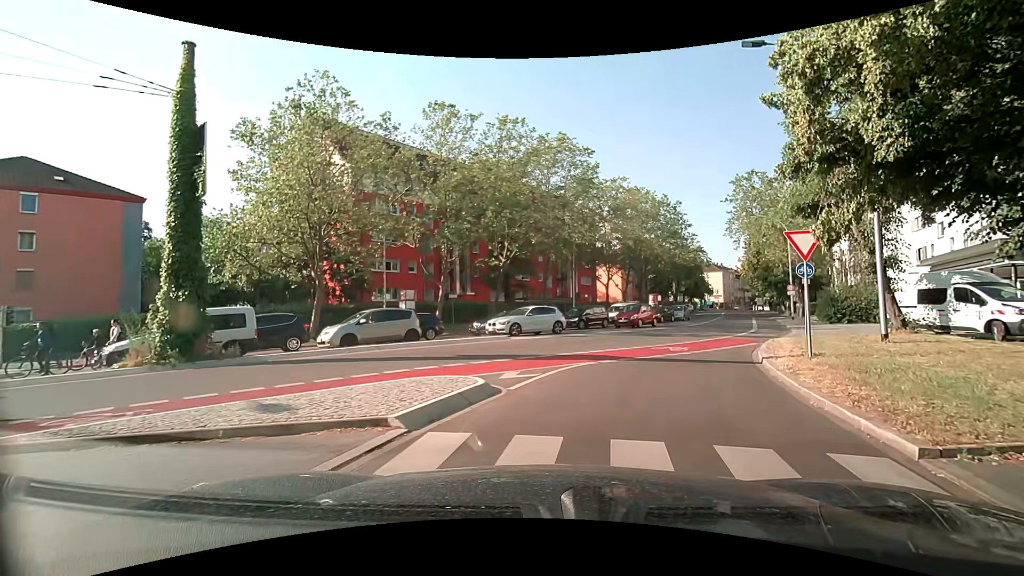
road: secondary_link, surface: asphalt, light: Day
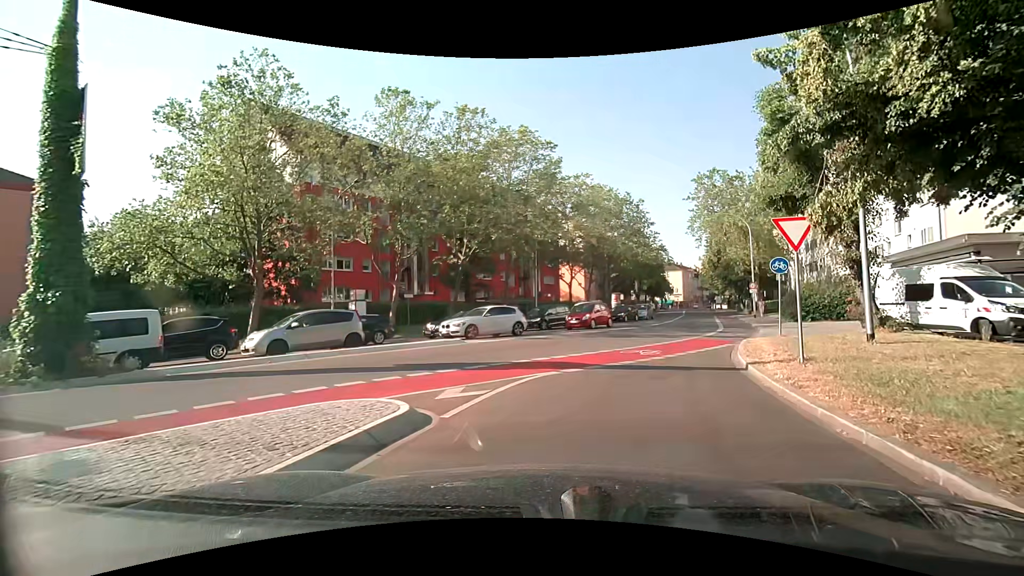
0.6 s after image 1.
(+0.1, +2.0) m; +5°
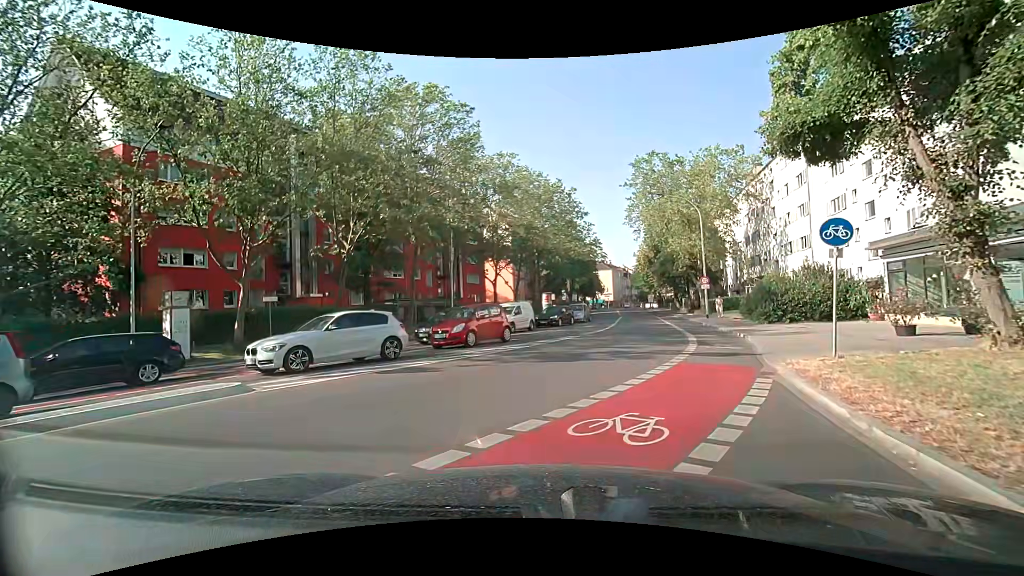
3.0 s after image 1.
(+0.8, +9.0) m; +6°
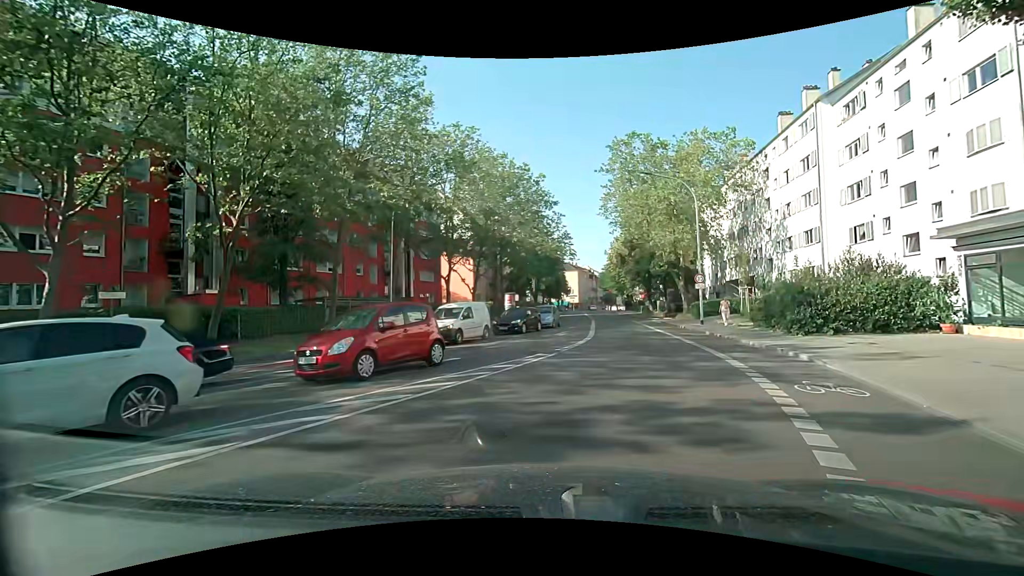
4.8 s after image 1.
(+0.2, +7.6) m; +6°
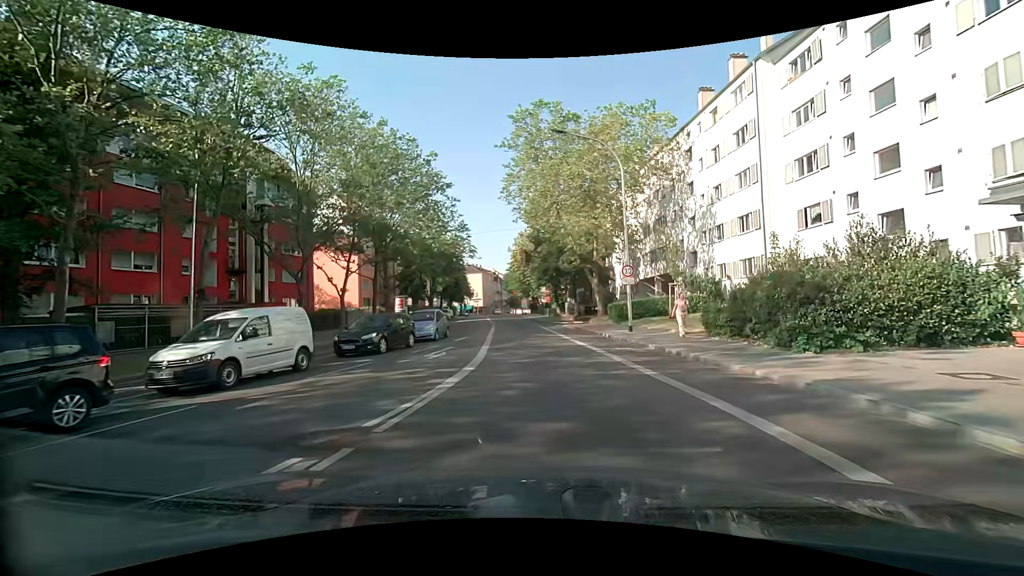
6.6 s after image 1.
(+0.9, +9.1) m; +11°
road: secondary
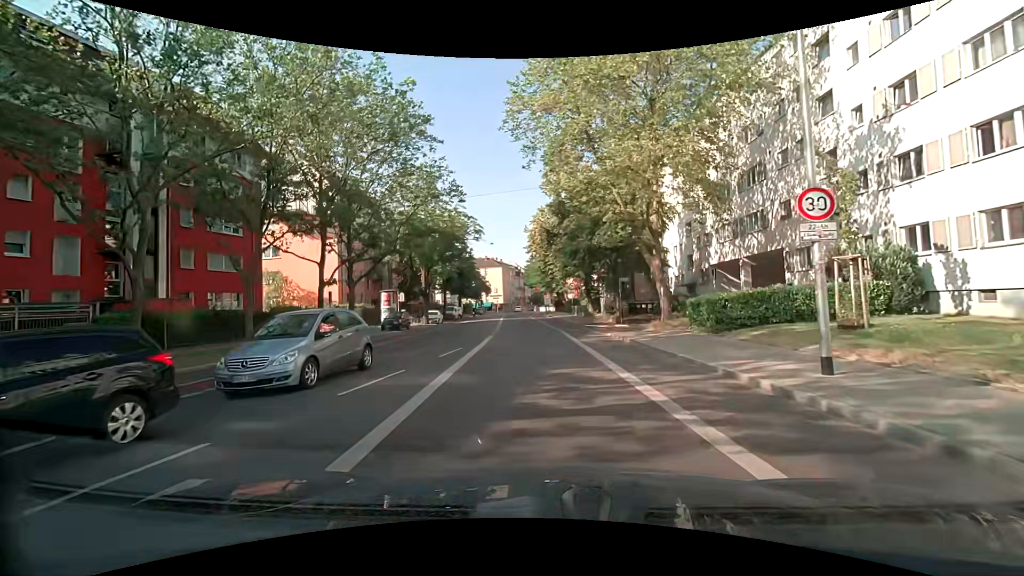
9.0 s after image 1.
(-0.3, +15.0) m; -4°
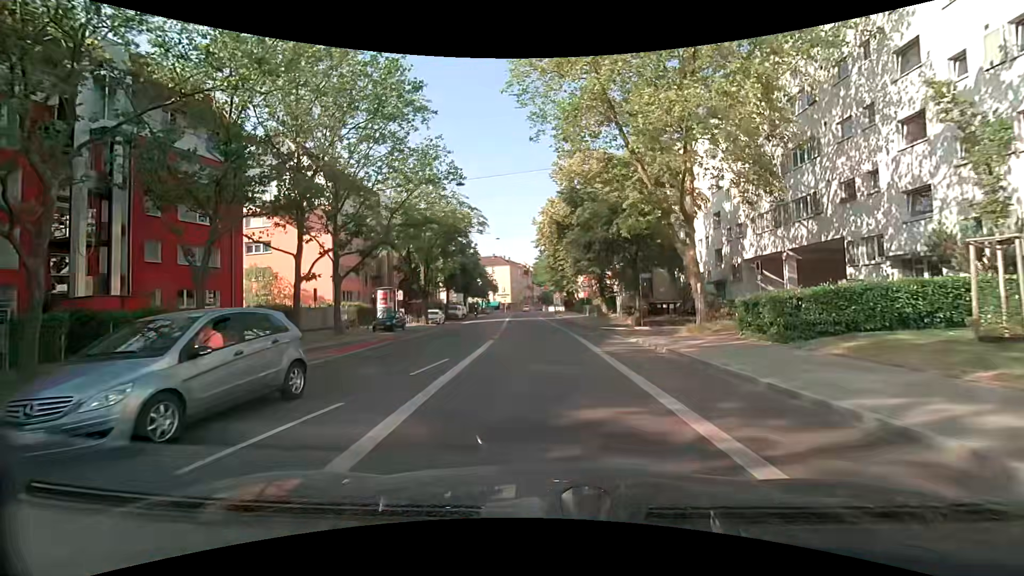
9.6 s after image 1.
(0.0, +4.2) m; -1°
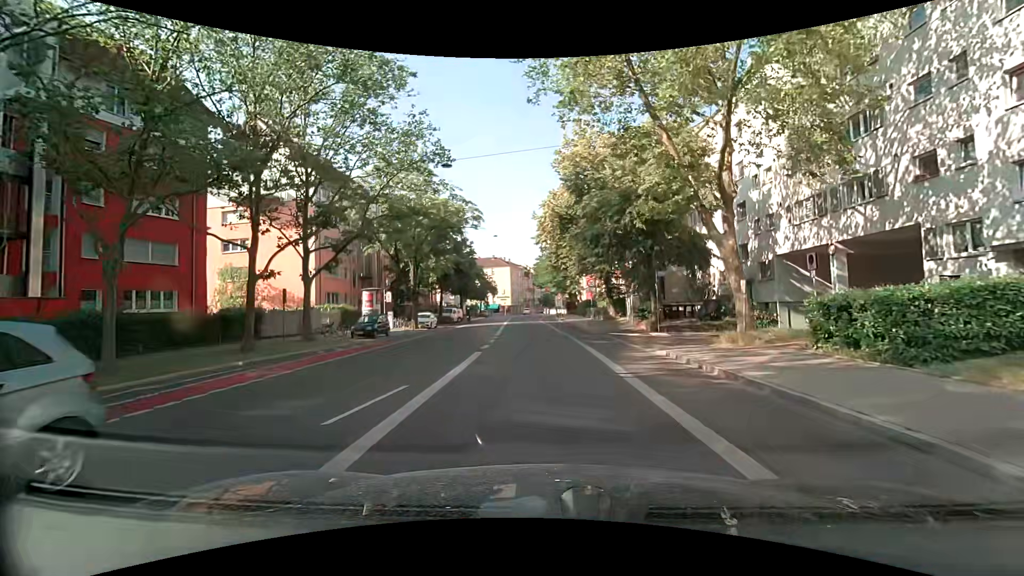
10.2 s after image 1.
(0.0, +4.2) m; +1°
(0, +10) (0, +20) (-1, +30) (-1, +40) (-2, +50) (-2, +60) (-3, +70) (-3, +80) (-4, +90) (-4, +100) m
